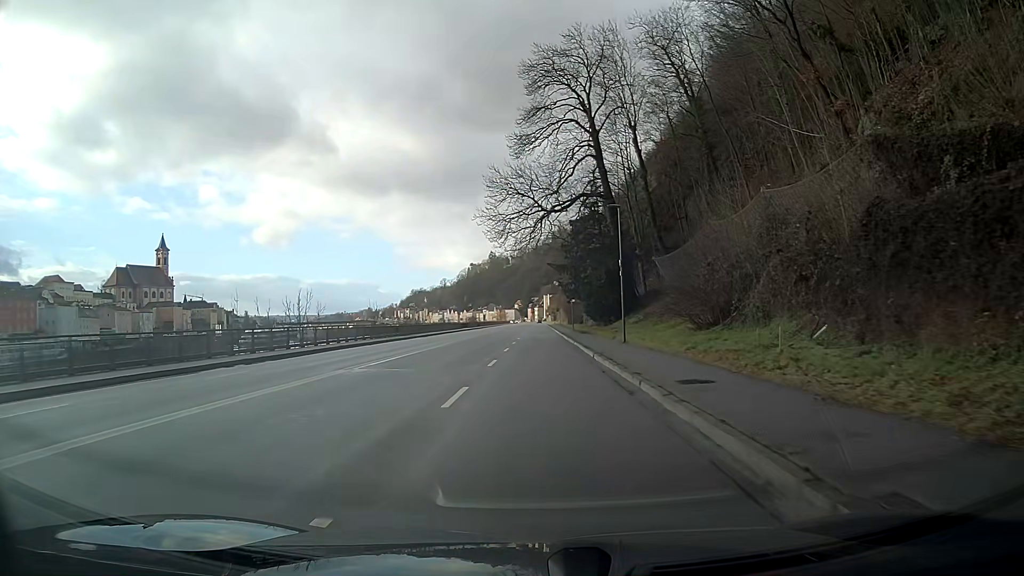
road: primary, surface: asphalt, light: Day
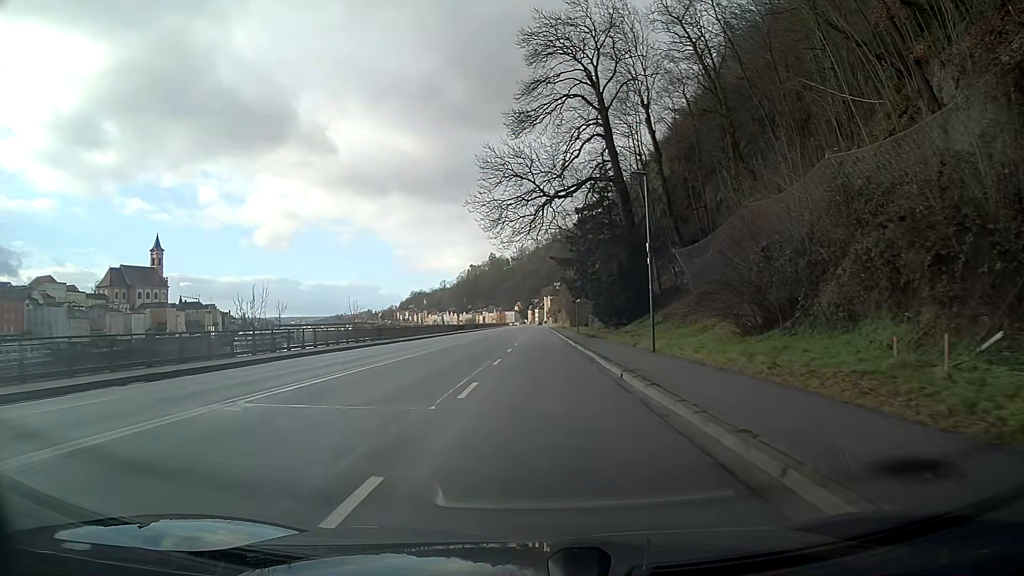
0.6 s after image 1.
(0.0, +7.6) m; 0°
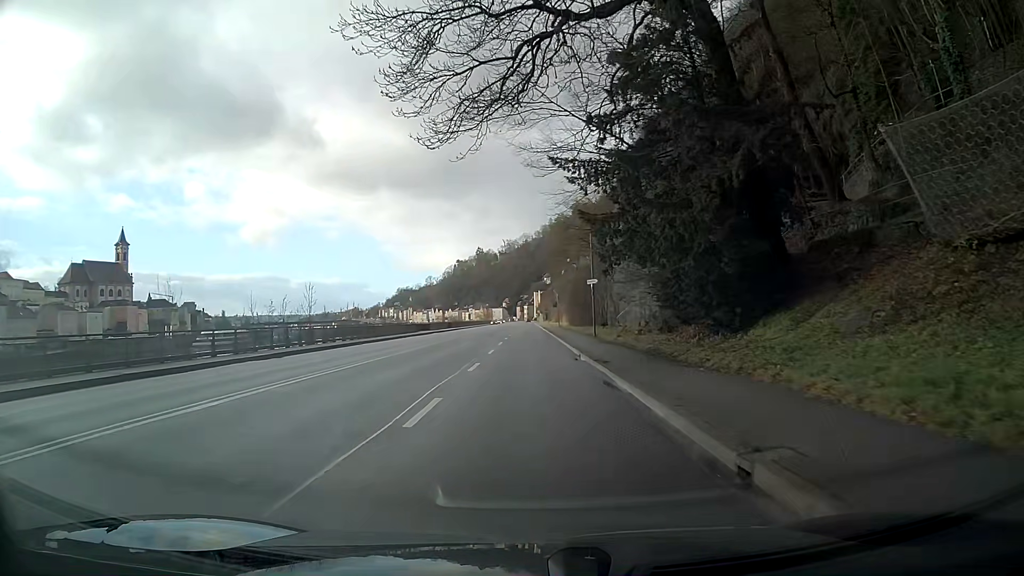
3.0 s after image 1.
(+0.3, +30.5) m; +1°
(0, +10) (0, +20) (0, +30) (0, +40) (0, +50) (-1, +60) (-1, +70) (-1, +80) (-1, +90) (-1, +100) m
